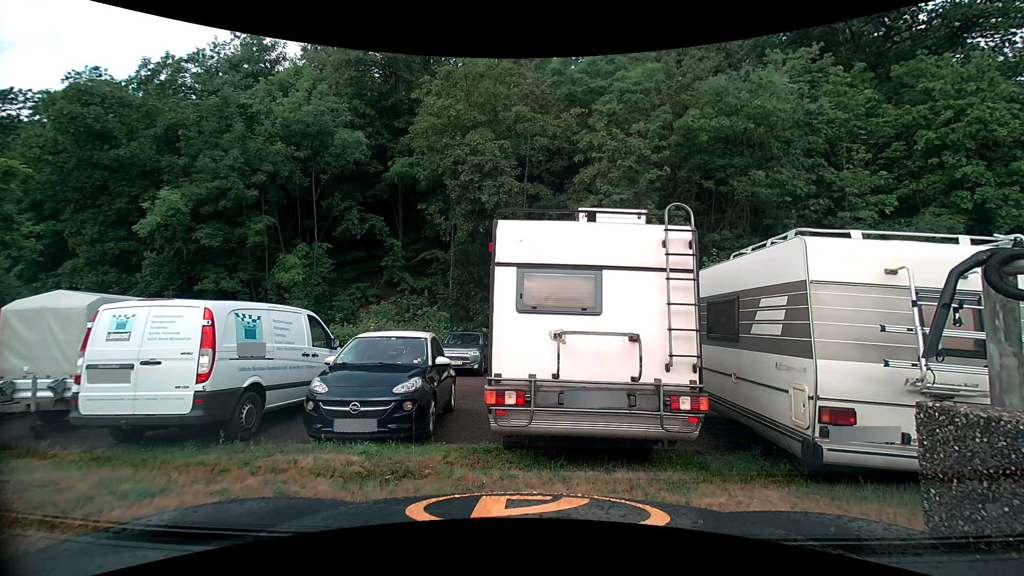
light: Day
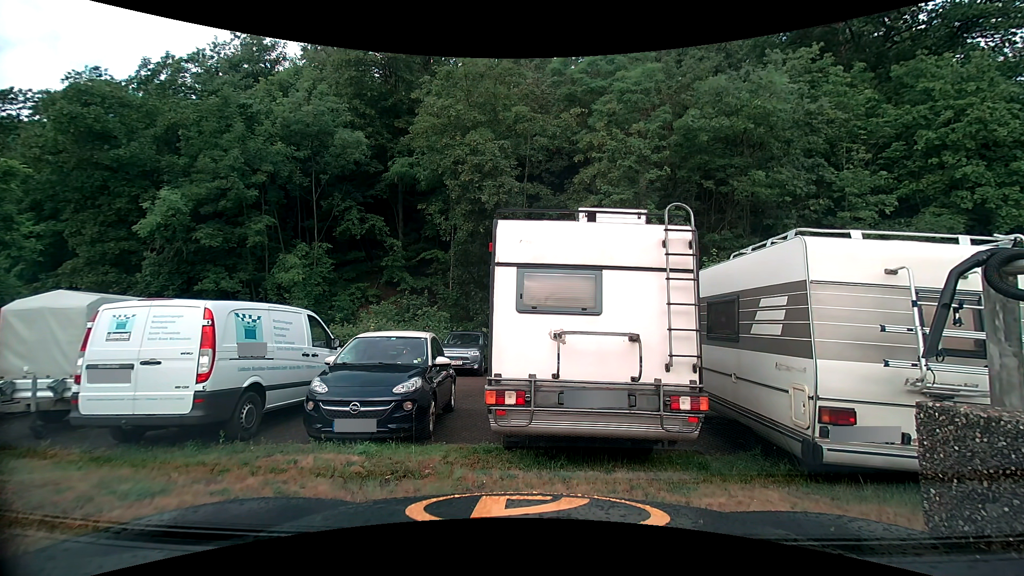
(0.0, 0.0) m; 0°
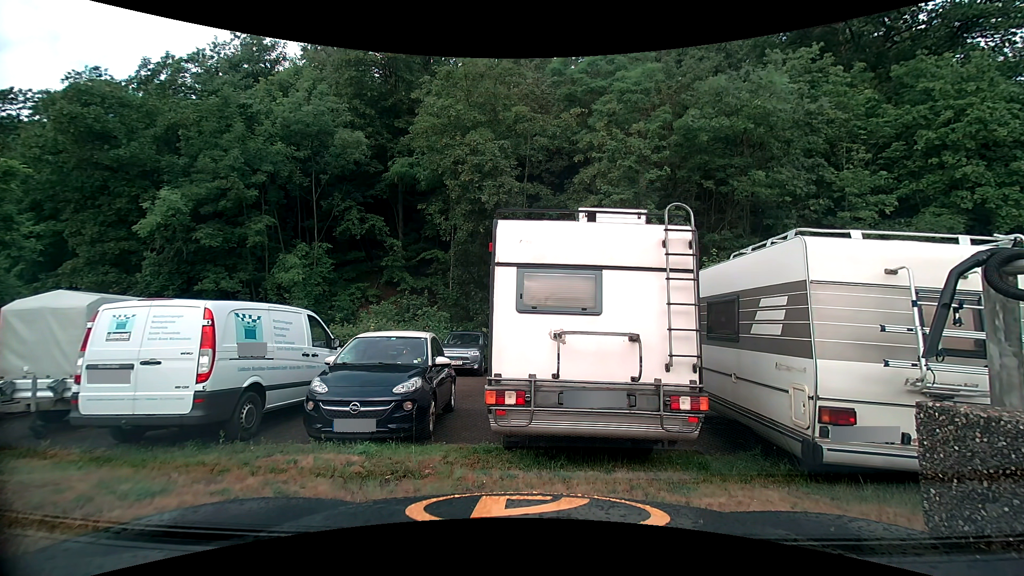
(0.0, 0.0) m; 0°
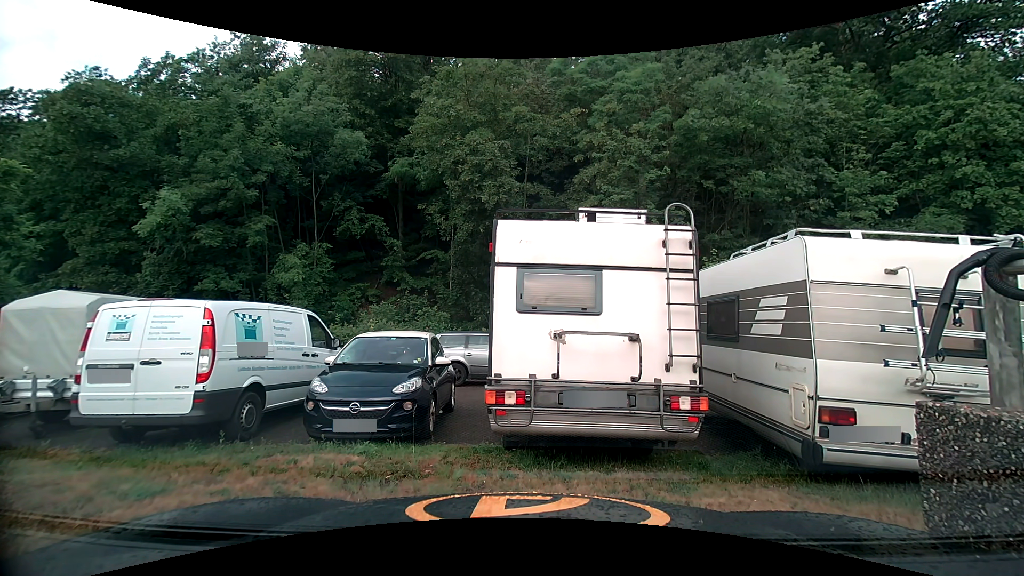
(0.0, 0.0) m; 0°
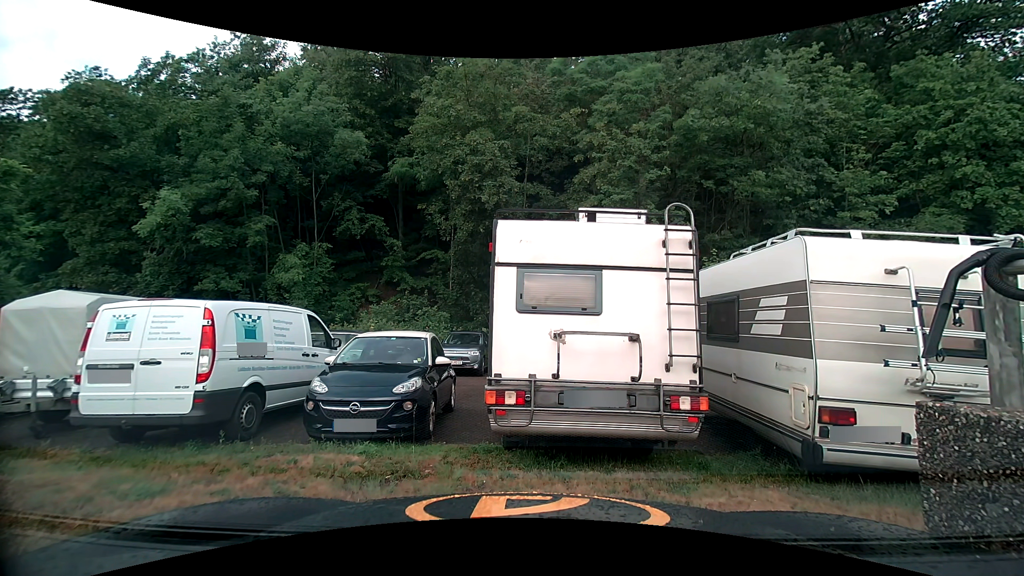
(0.0, 0.0) m; 0°
